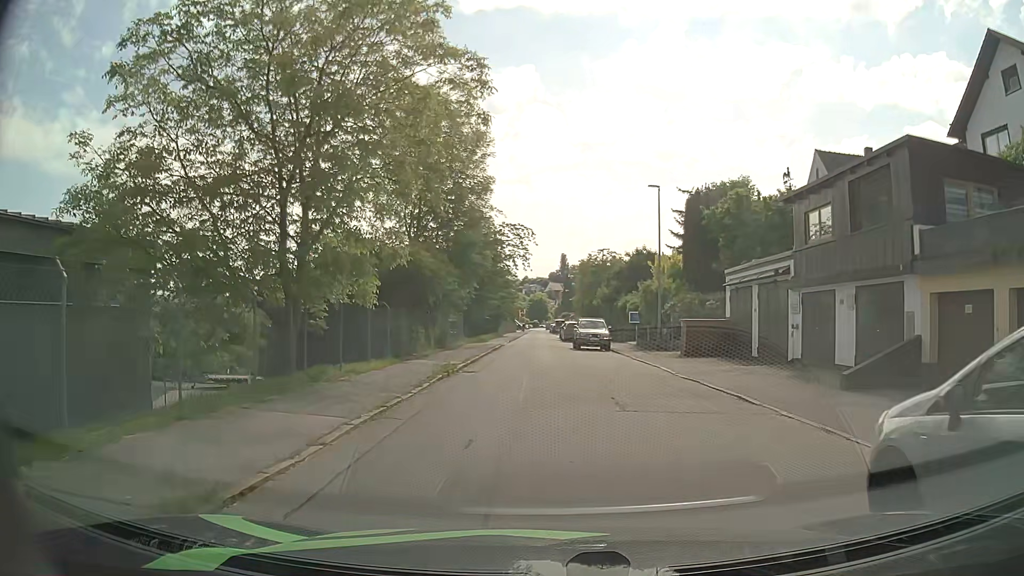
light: Day
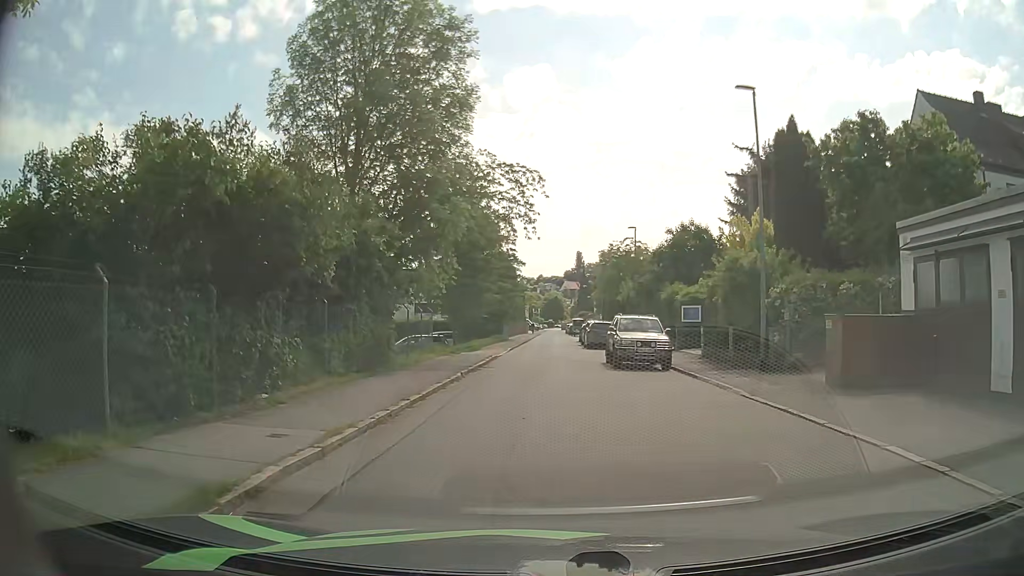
(-0.1, +14.5) m; -1°
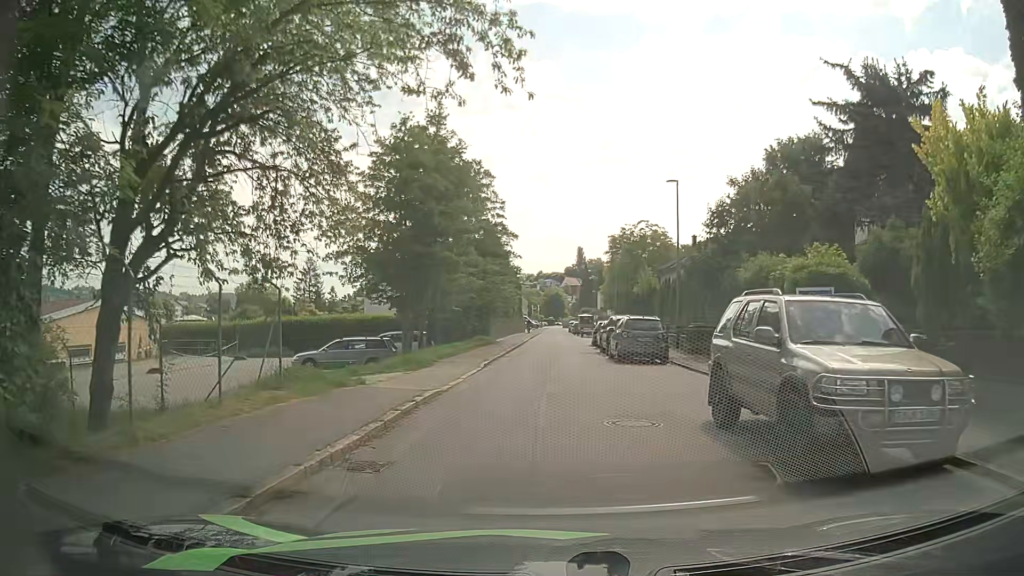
(-0.2, +15.3) m; 0°
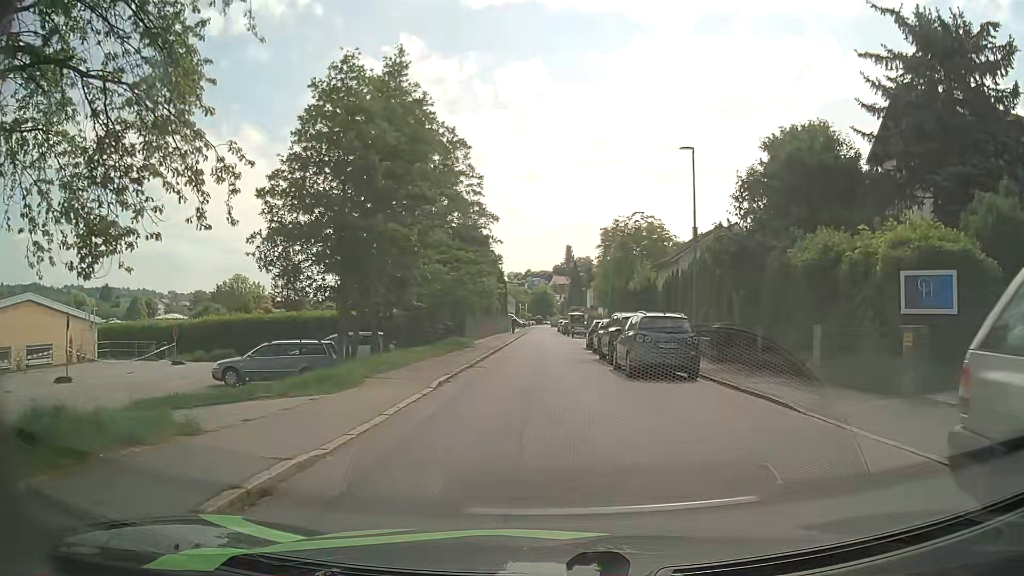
(+0.1, +6.4) m; +1°
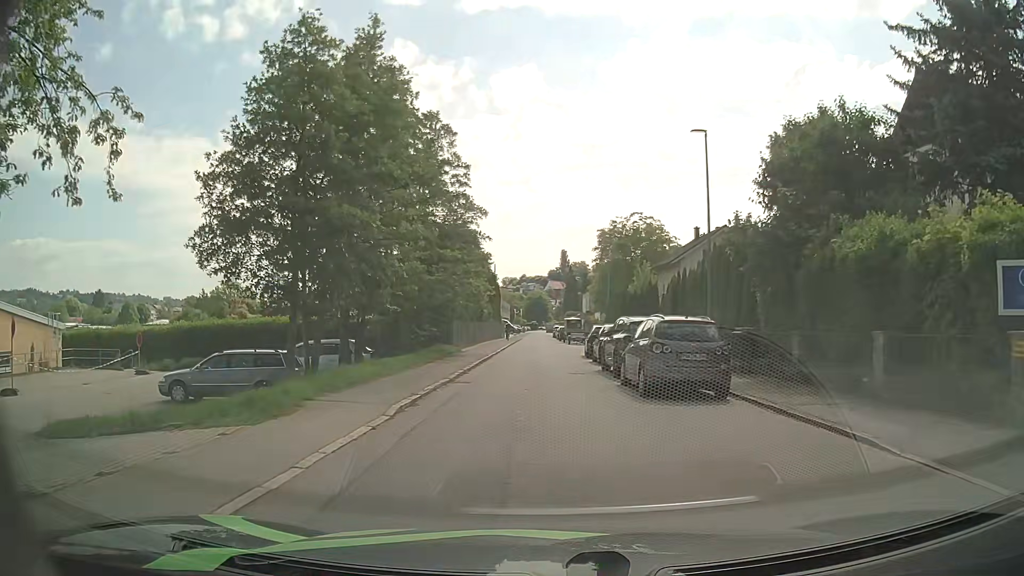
(0.0, +3.2) m; -1°
